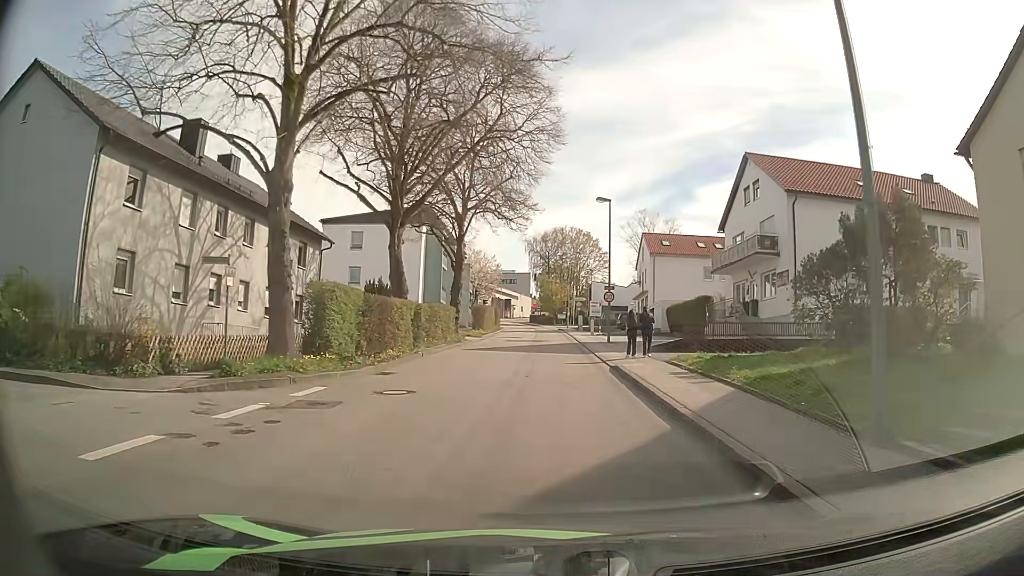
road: unclassified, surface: asphalt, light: Day
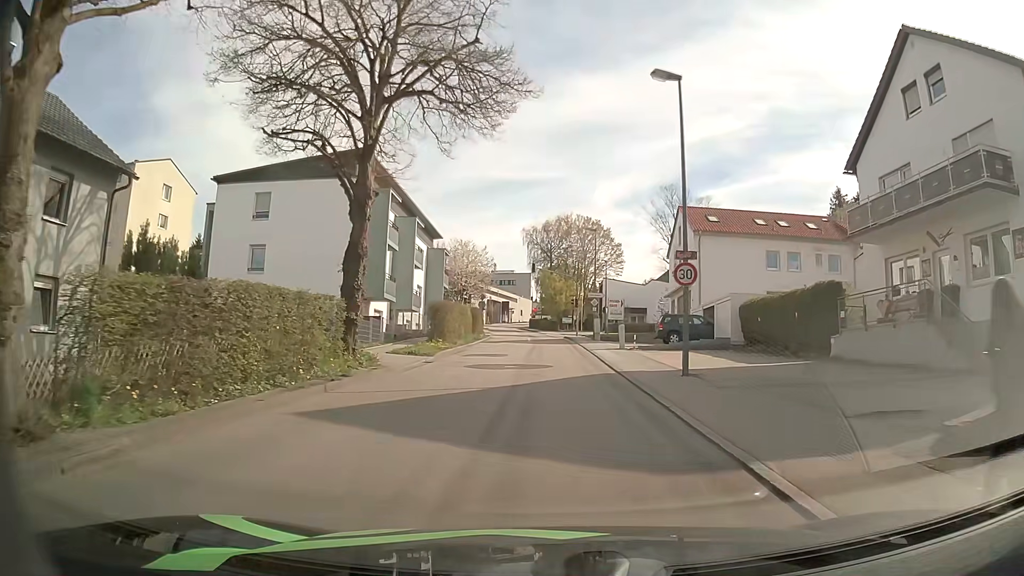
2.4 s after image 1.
(-0.1, +19.8) m; 0°
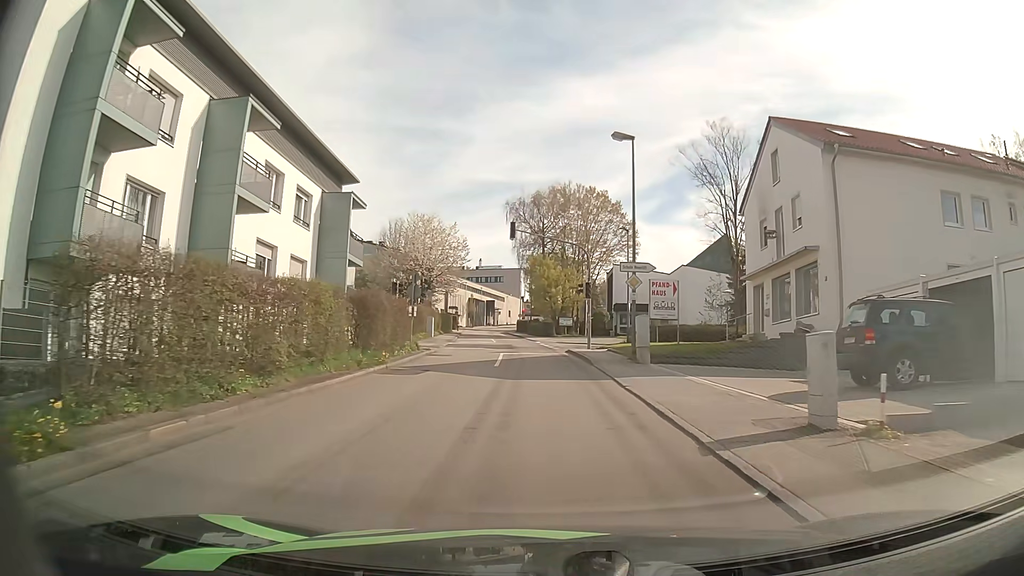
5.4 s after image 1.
(+0.1, +25.0) m; 0°
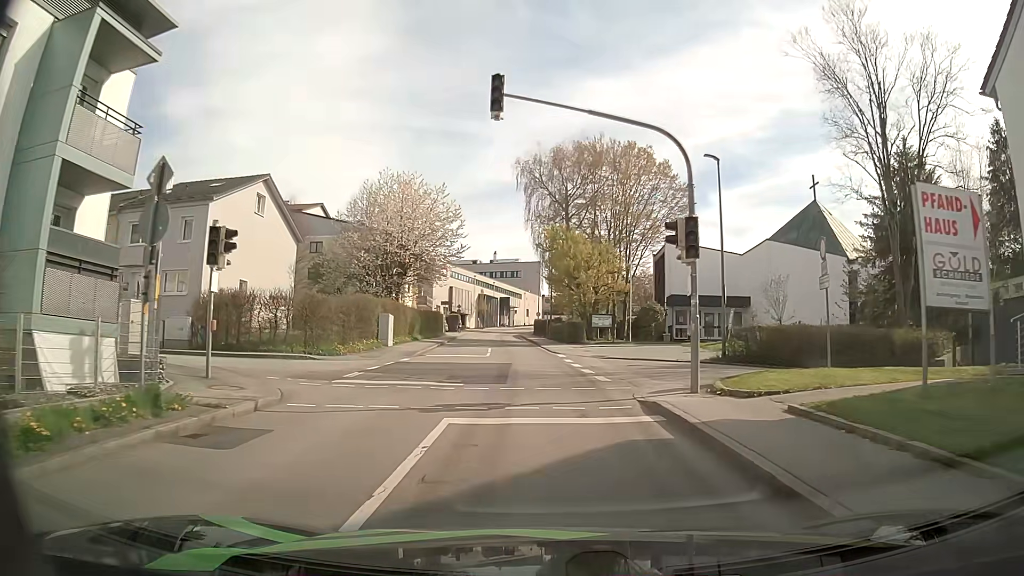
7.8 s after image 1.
(-0.1, +20.7) m; -1°
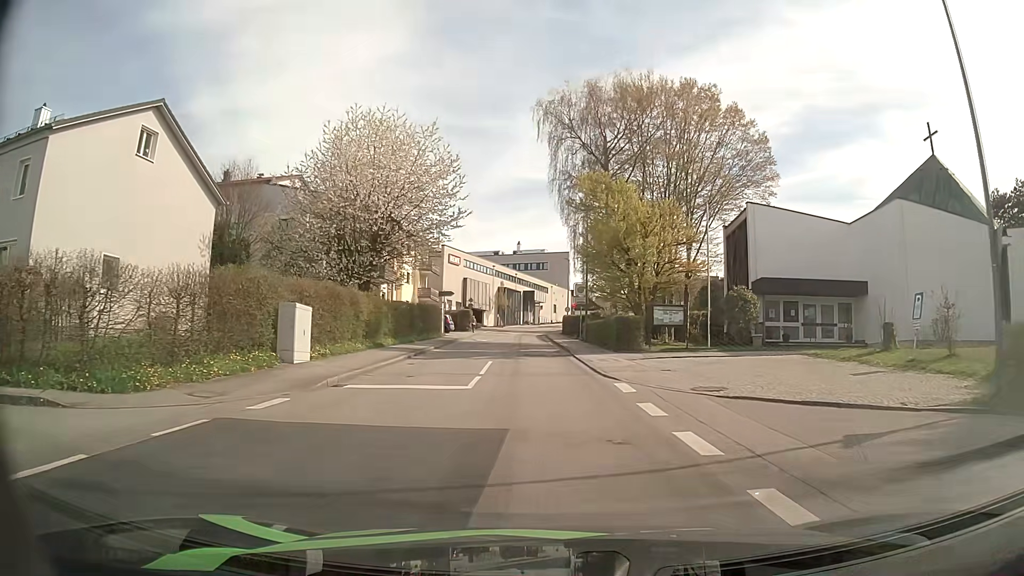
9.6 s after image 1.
(-0.3, +15.4) m; -1°
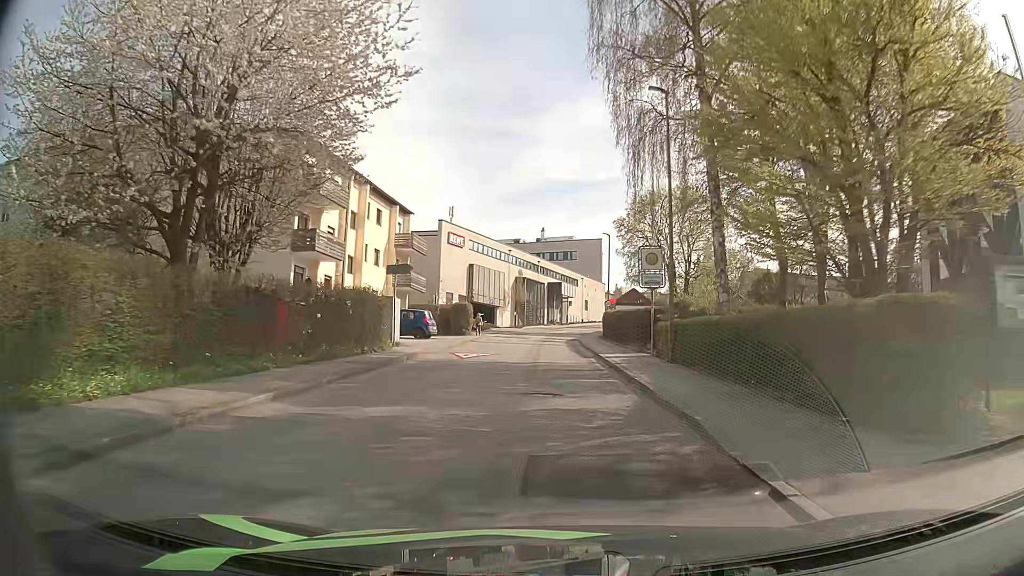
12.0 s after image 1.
(-0.9, +21.3) m; -3°
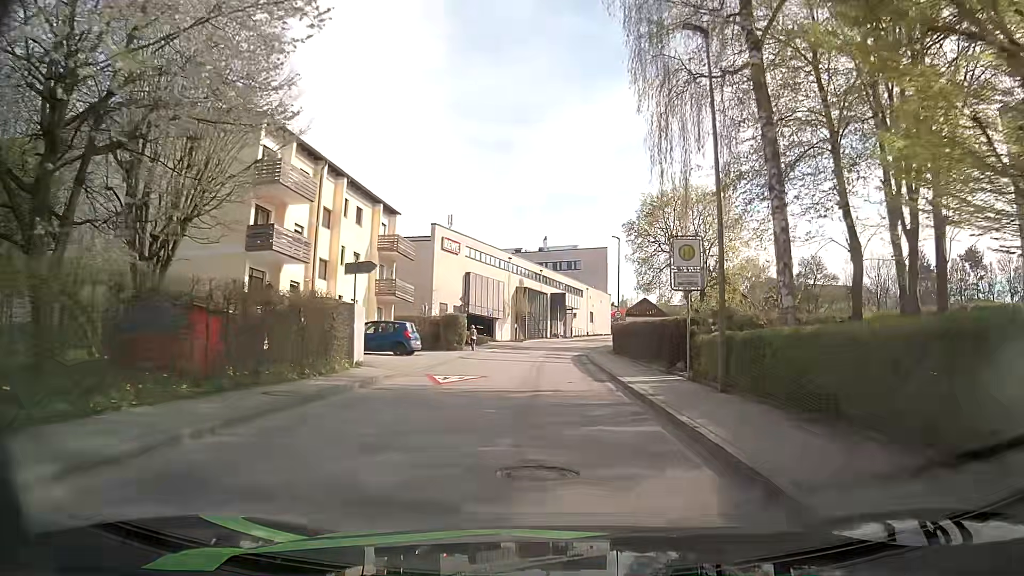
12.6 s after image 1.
(-0.1, +5.6) m; -1°
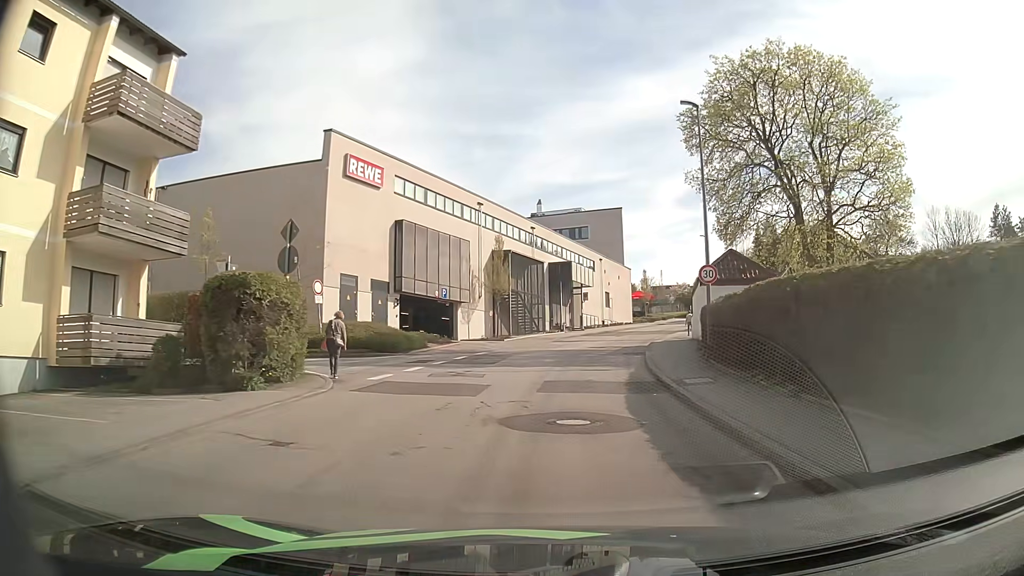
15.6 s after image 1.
(+0.2, +28.5) m; +1°
